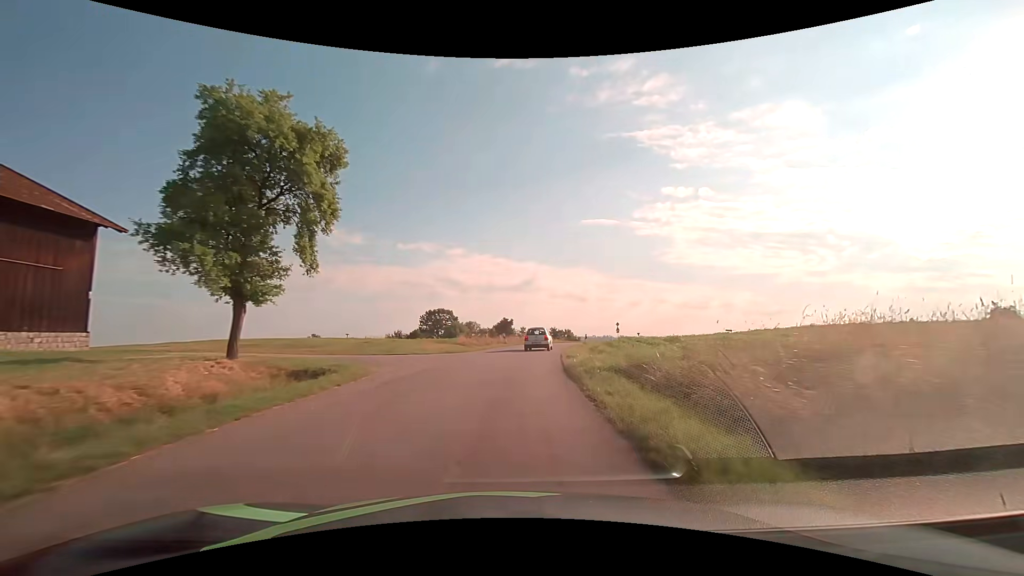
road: tertiary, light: Day
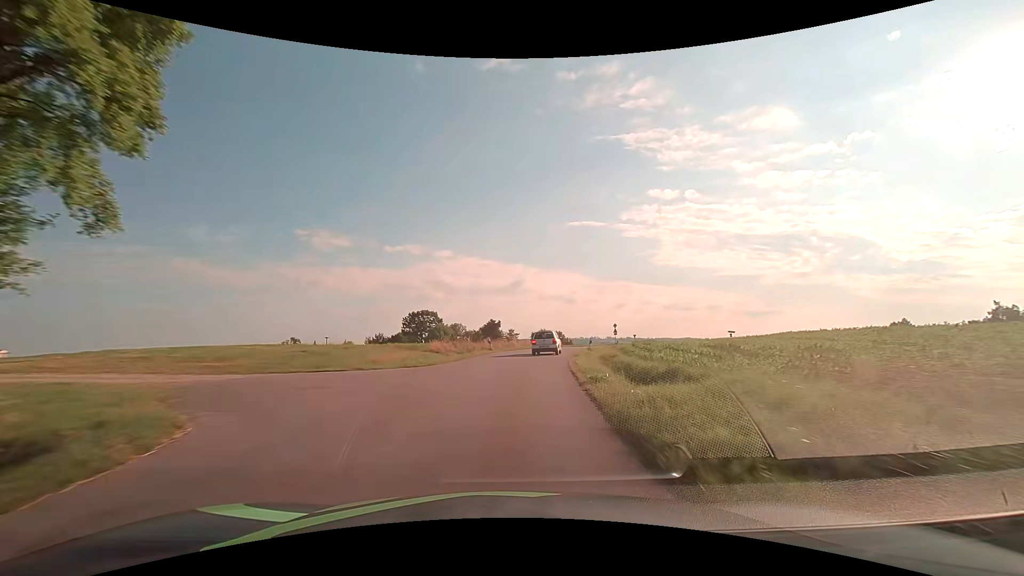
(+0.1, +8.4) m; +1°
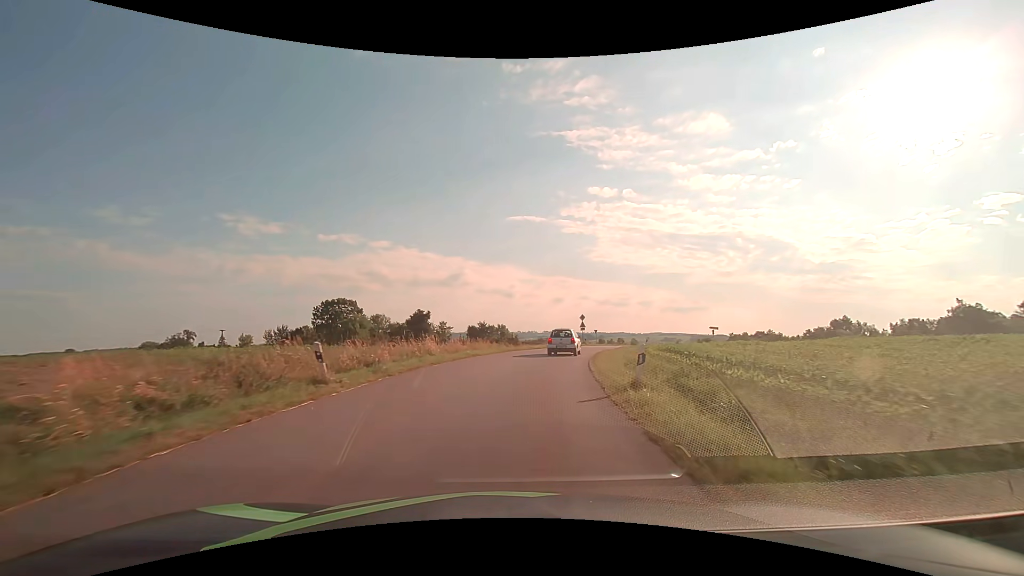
(+1.2, +24.2) m; +7°
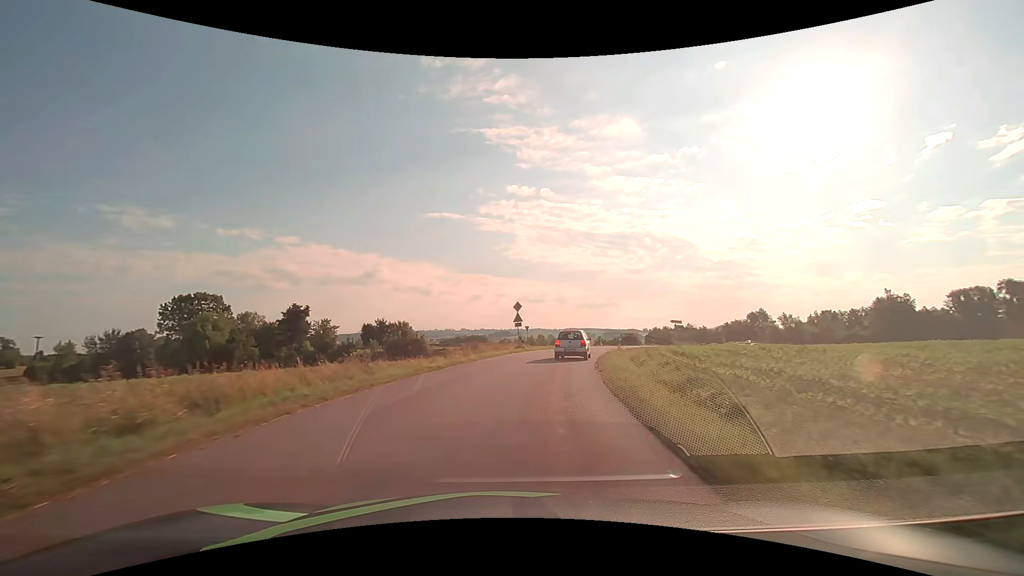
(+1.8, +22.6) m; +10°
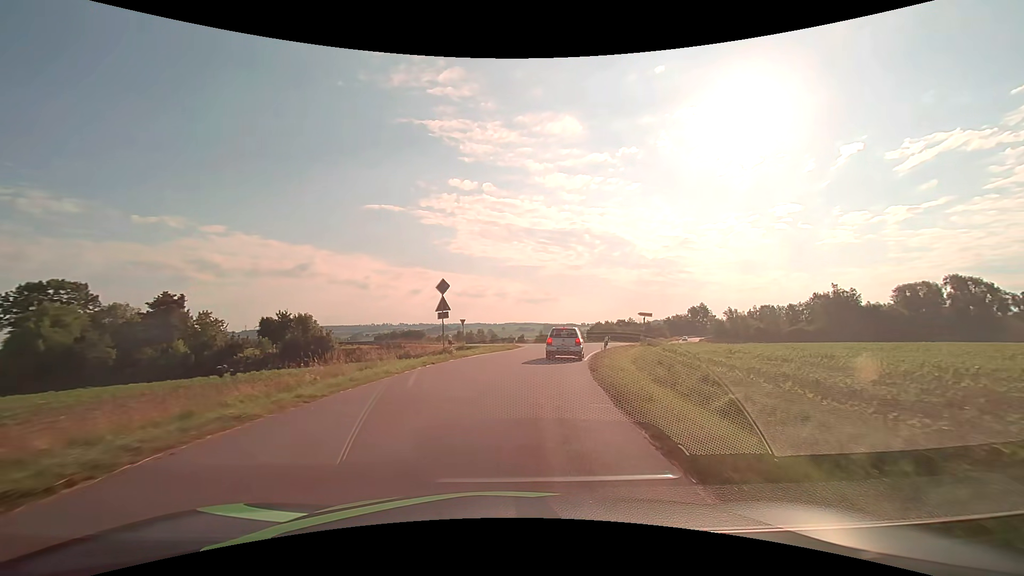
(+0.8, +14.0) m; +7°
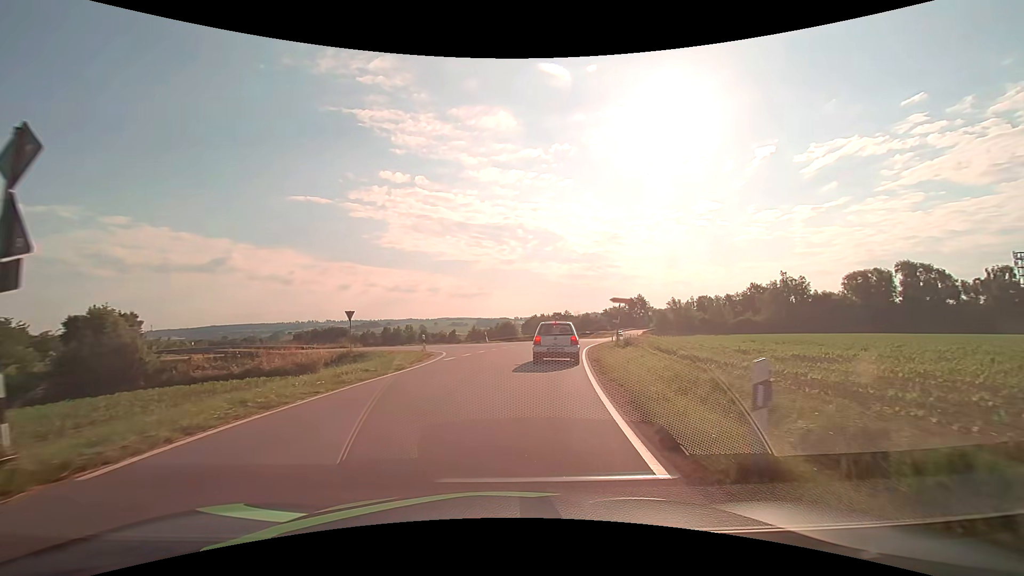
(+1.2, +17.6) m; +8°
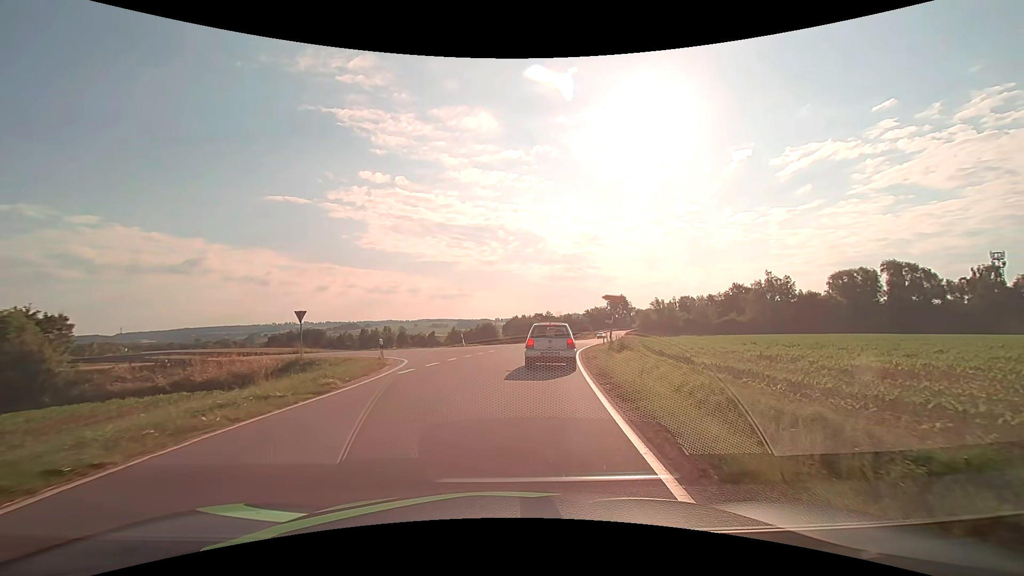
(+0.1, +4.6) m; +2°
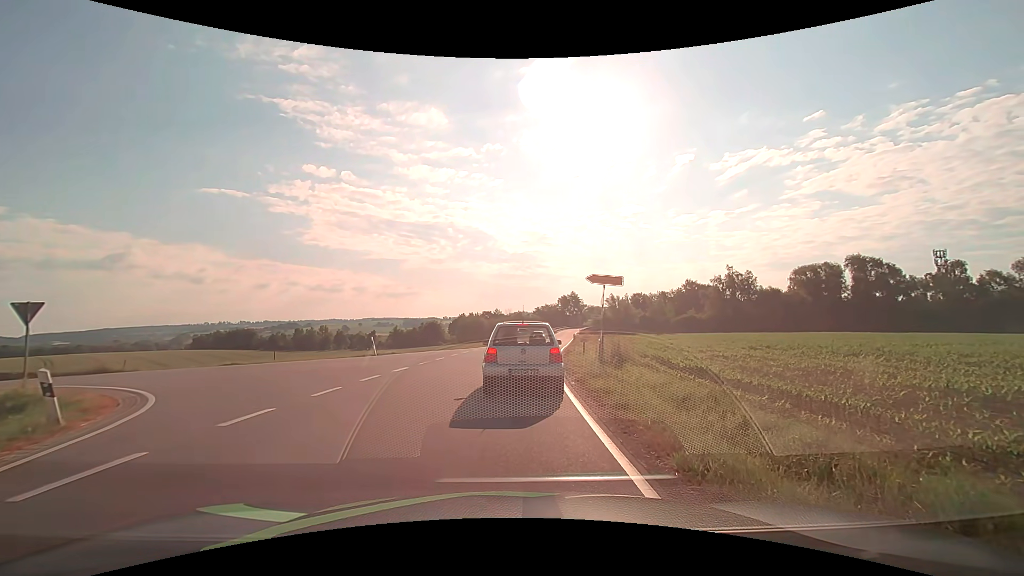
(+0.7, +12.3) m; +6°
(0, +10) (-1, +20) (-9, +25) (-19, +26) (-29, +26) (-39, +26) (-49, +27) (-59, +27) (-69, +28) (-79, +28) m
